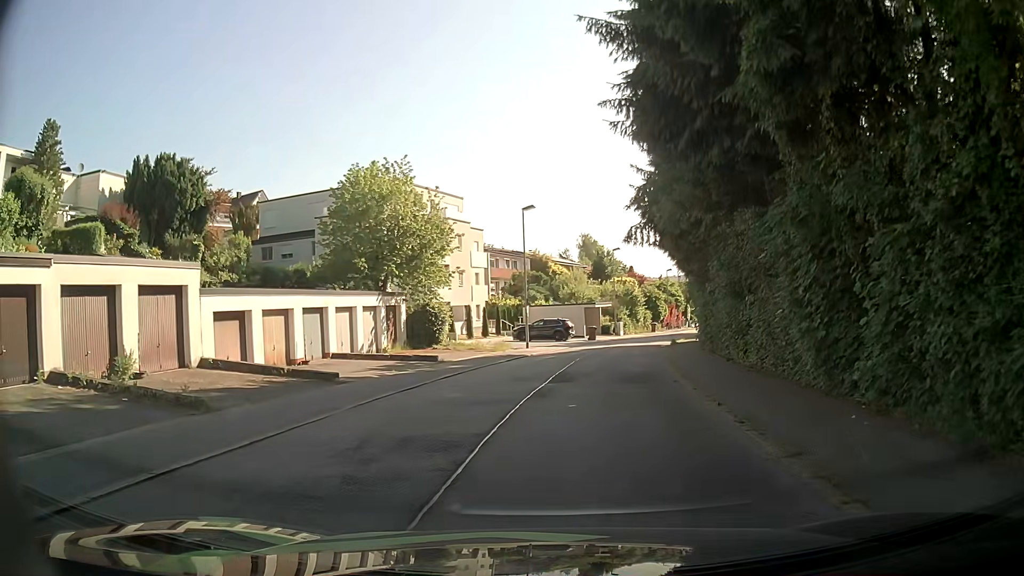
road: residential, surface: asphalt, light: Day
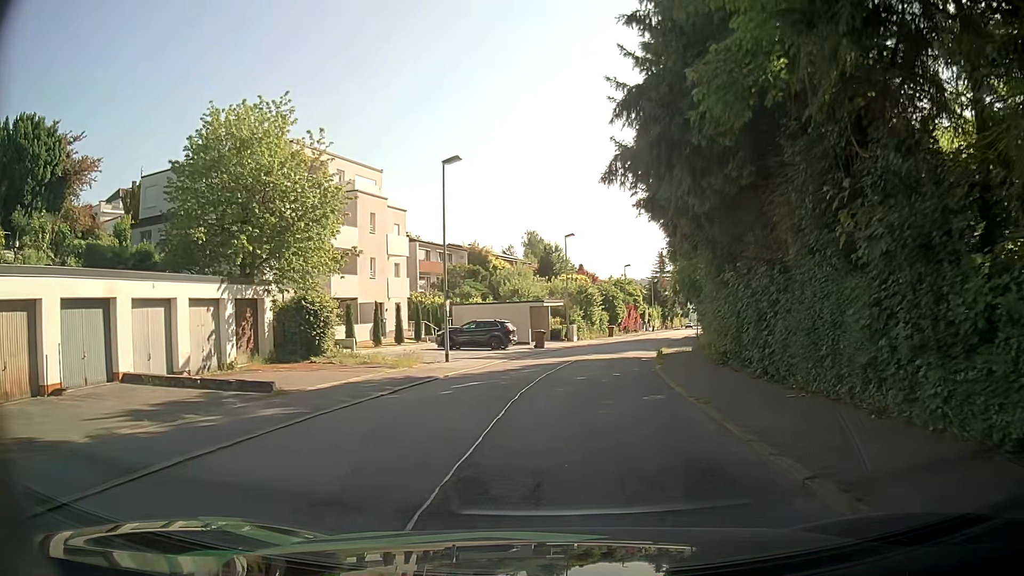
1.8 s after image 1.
(+0.8, +12.0) m; +7°
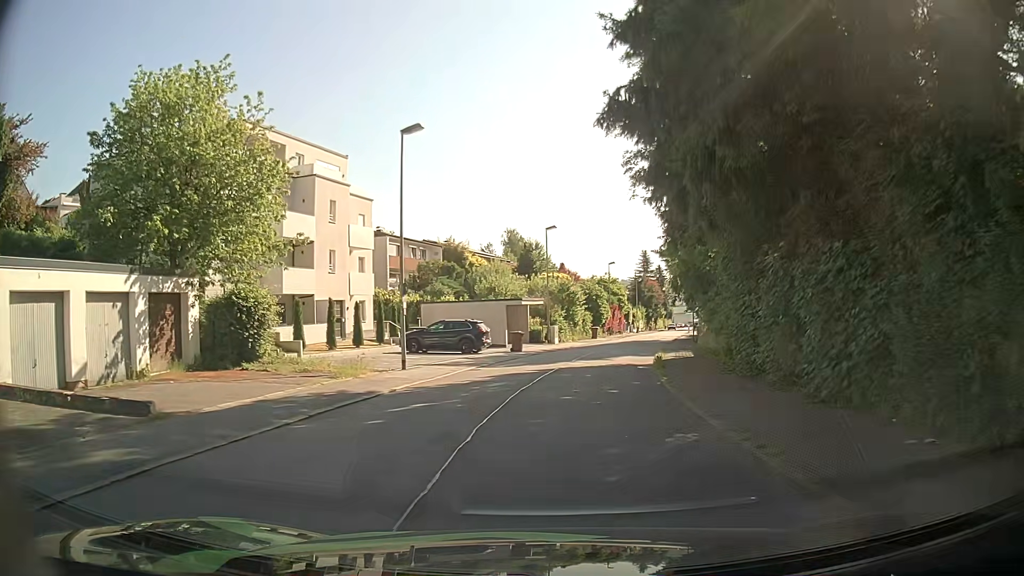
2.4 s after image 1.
(+0.1, +4.5) m; +2°
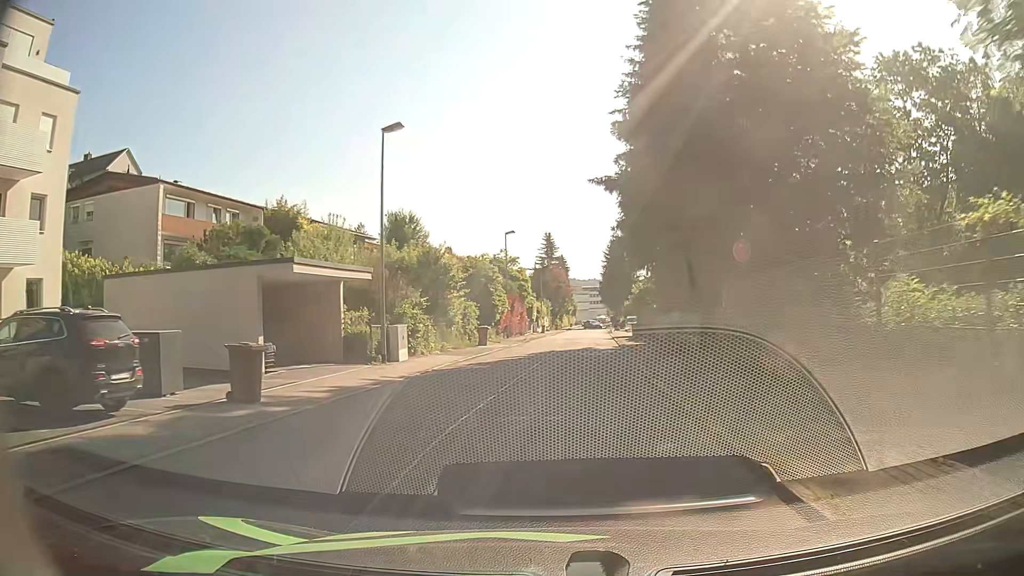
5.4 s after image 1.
(+1.7, +24.0) m; +10°
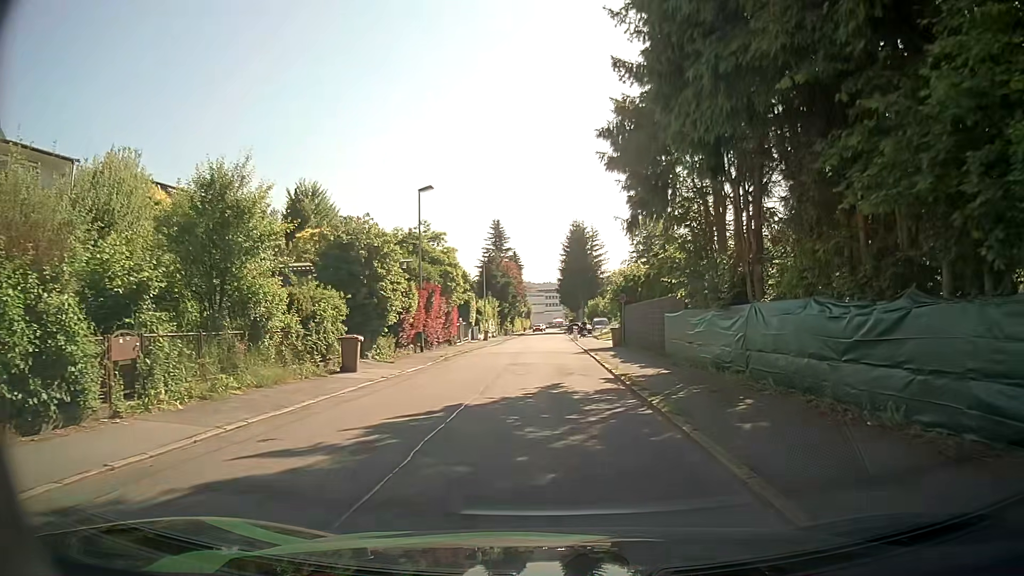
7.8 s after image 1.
(+0.5, +18.5) m; +3°
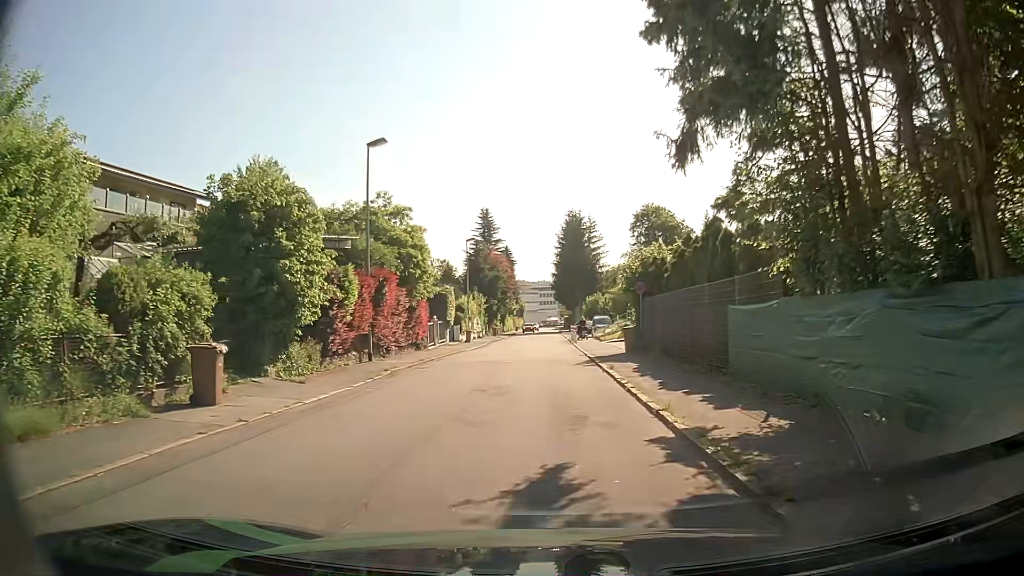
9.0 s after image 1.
(0.0, +8.8) m; +1°
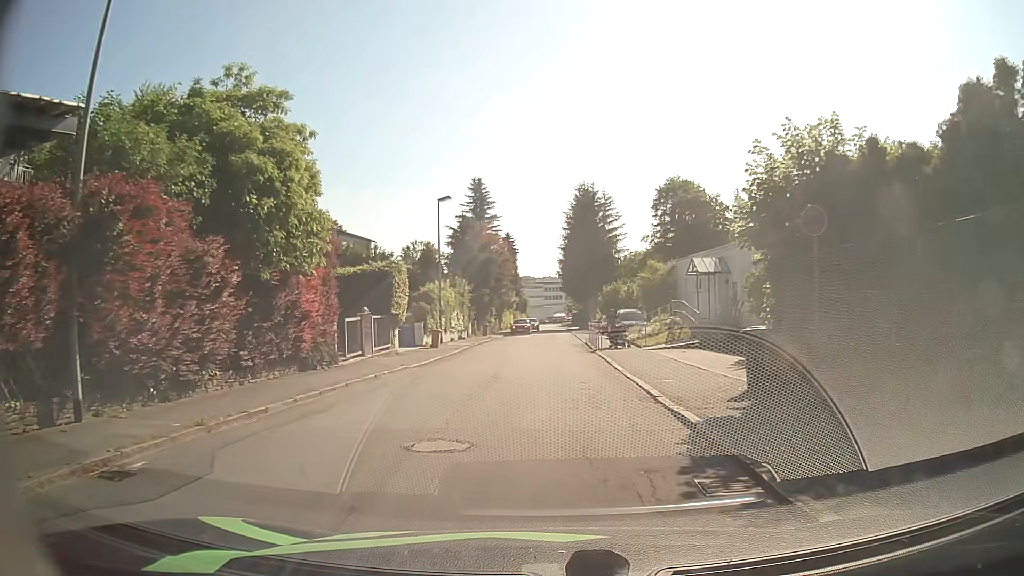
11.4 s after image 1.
(0.0, +16.9) m; 0°
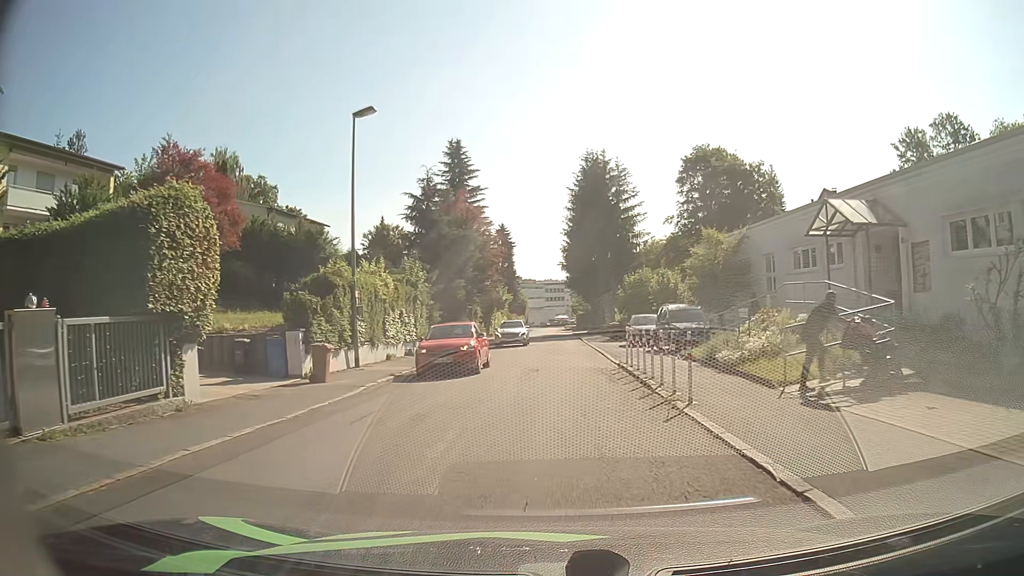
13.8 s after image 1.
(0.0, +17.4) m; 0°
(0, +10) (0, +20) (0, +30) (+1, +40) (+1, +50) (+1, +60) (+1, +70) (+1, +80) (+1, +90) (+1, +100) m
